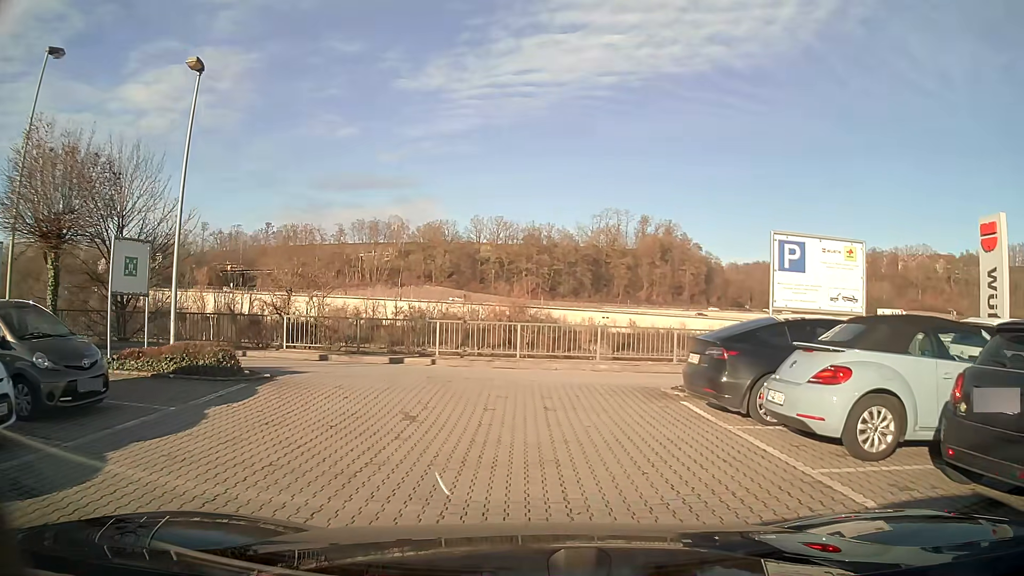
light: Day
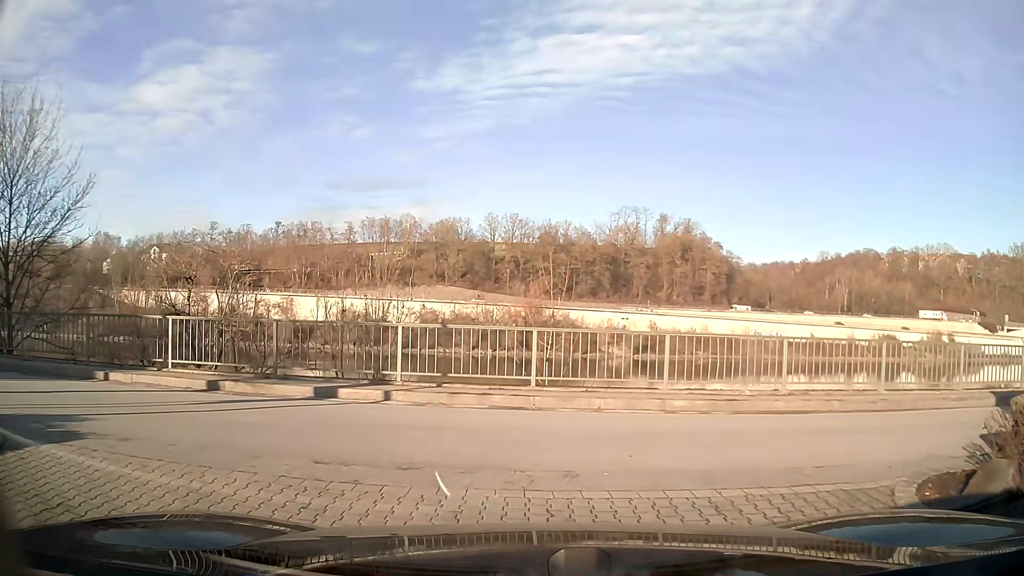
(-0.1, +7.7) m; 0°
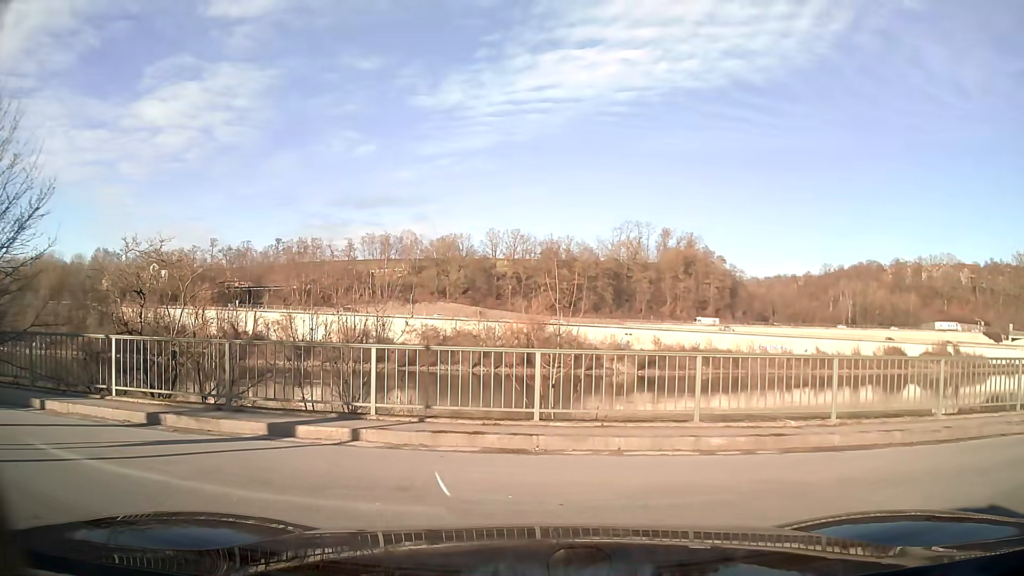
(0.0, +2.0) m; -1°
(-6, +7) (-16, +7) (-26, +8) (-36, +8) (-46, +8) (-56, +8) (-66, +8) (-76, +8) (-86, +8) (-96, +8) m
